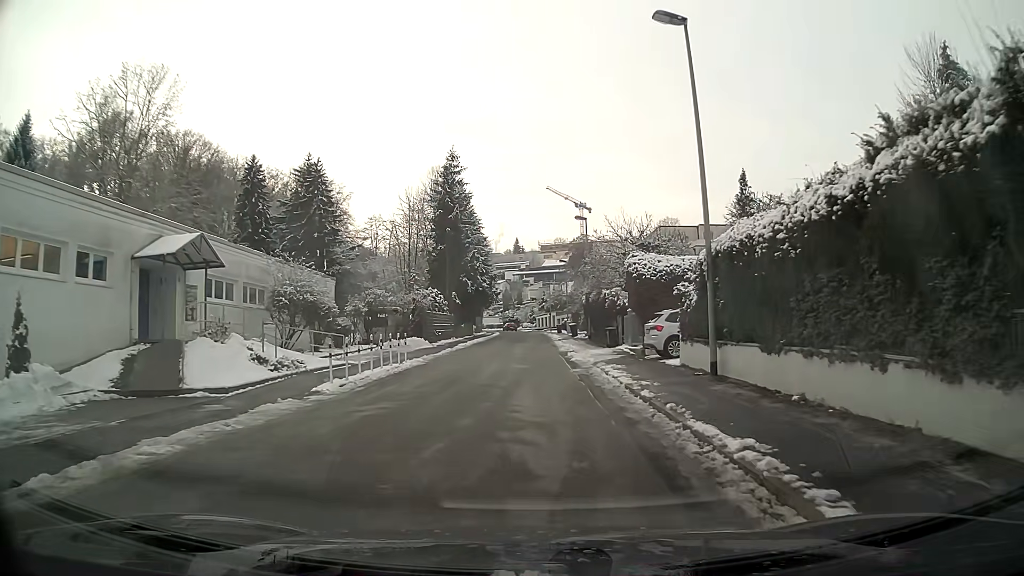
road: residential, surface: asphalt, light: Day
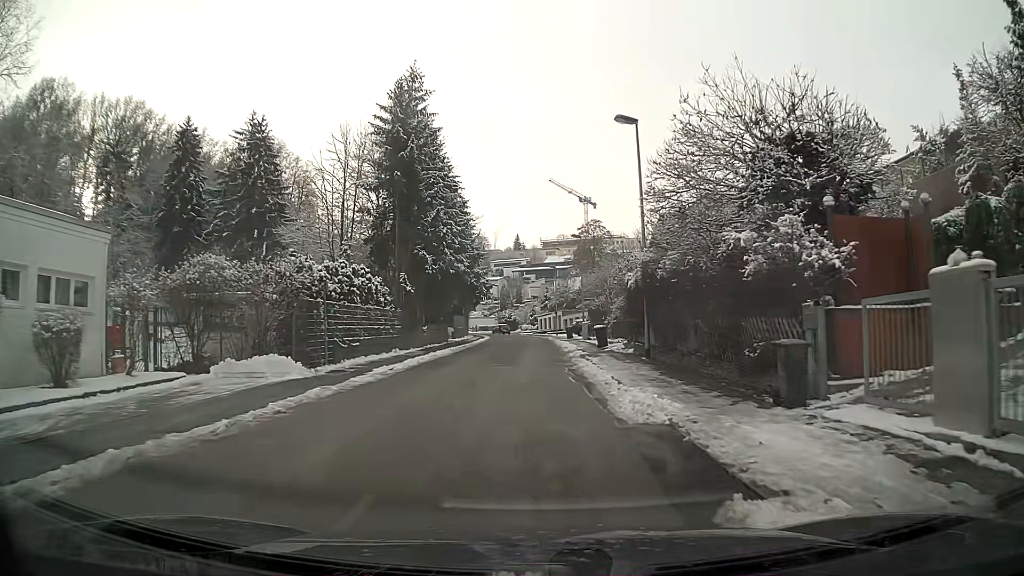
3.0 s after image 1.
(-0.1, +22.6) m; -1°
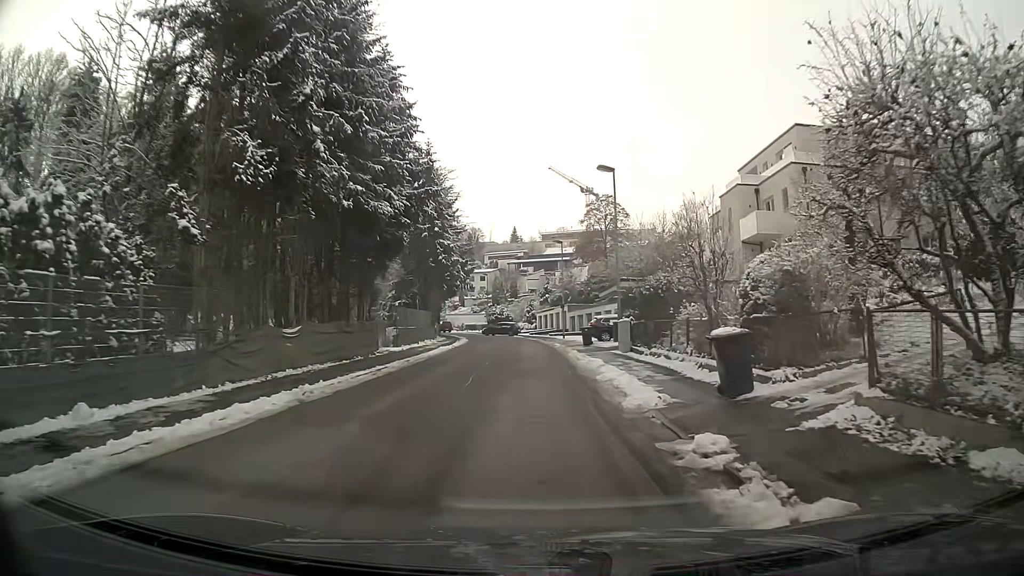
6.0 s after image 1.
(+0.1, +22.8) m; 0°
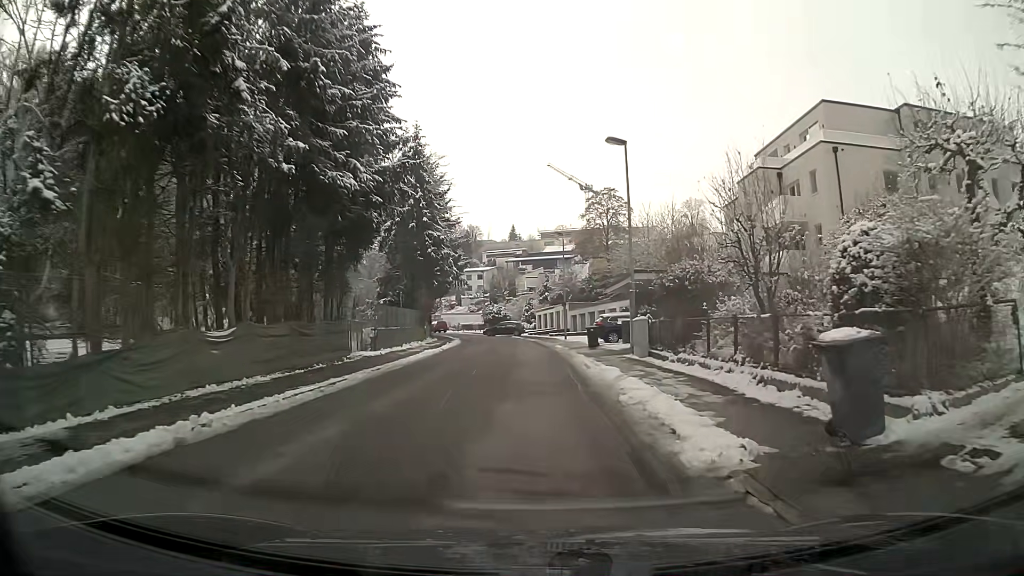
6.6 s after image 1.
(0.0, +4.5) m; 0°
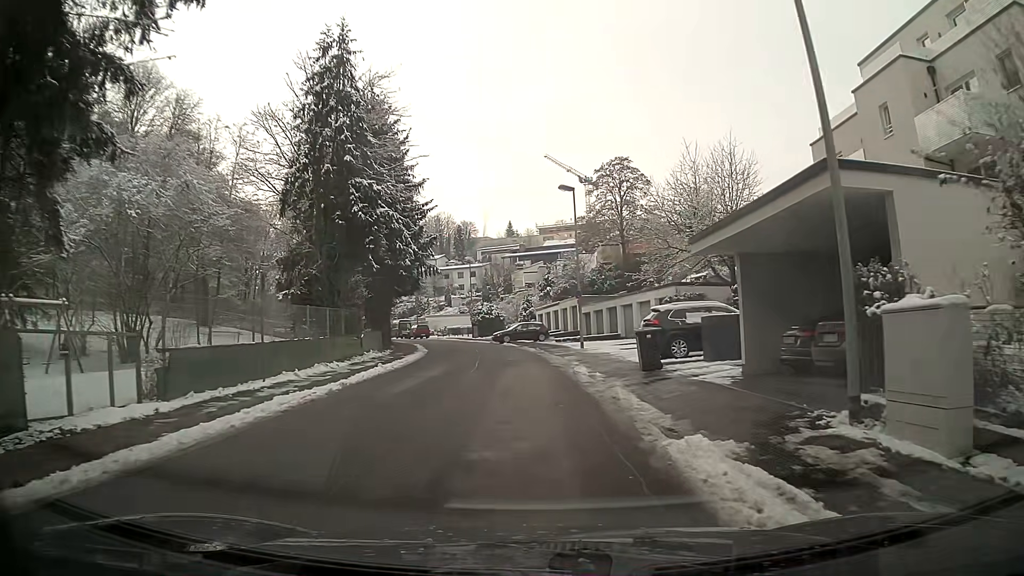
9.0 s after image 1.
(-0.1, +17.3) m; -1°
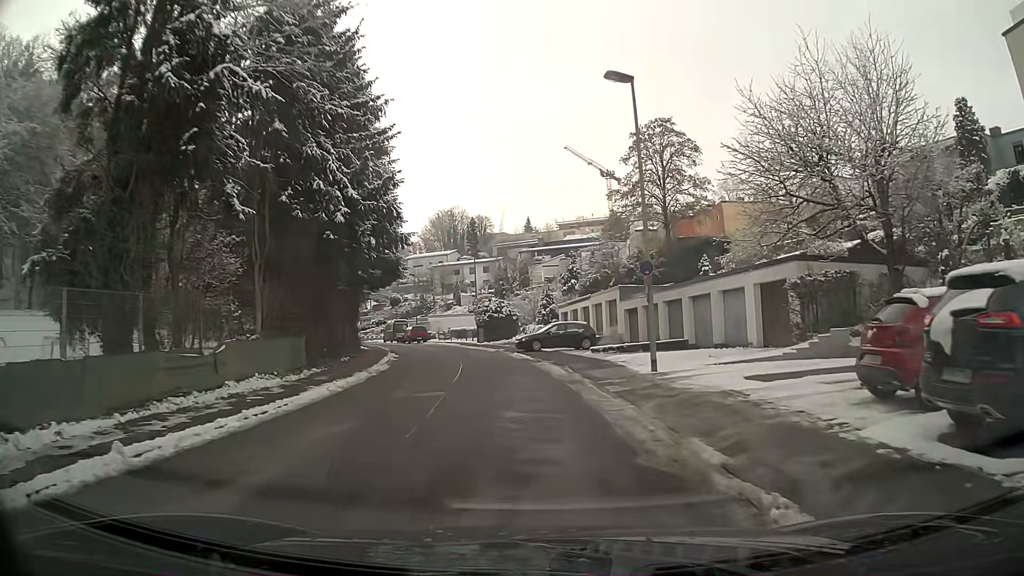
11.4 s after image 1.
(-0.2, +15.5) m; -2°
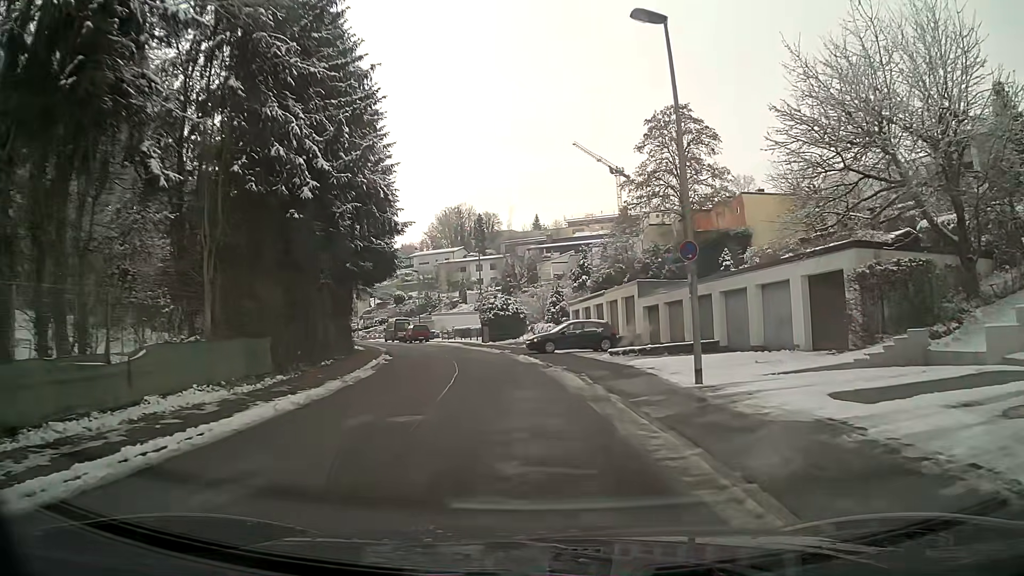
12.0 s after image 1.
(0.0, +3.9) m; -1°
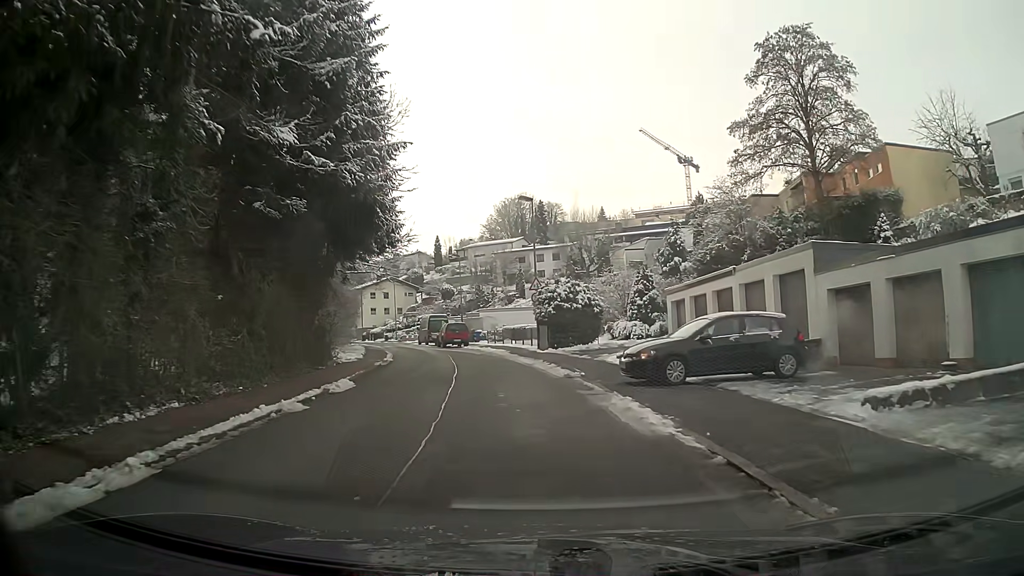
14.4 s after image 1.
(-0.7, +16.7) m; -6°
(0, +10) (-1, +20) (-3, +30) (-6, +39) (-9, +49) (-12, +58) (-14, +68) (-17, +78) (-20, +87) (-25, +96) m
